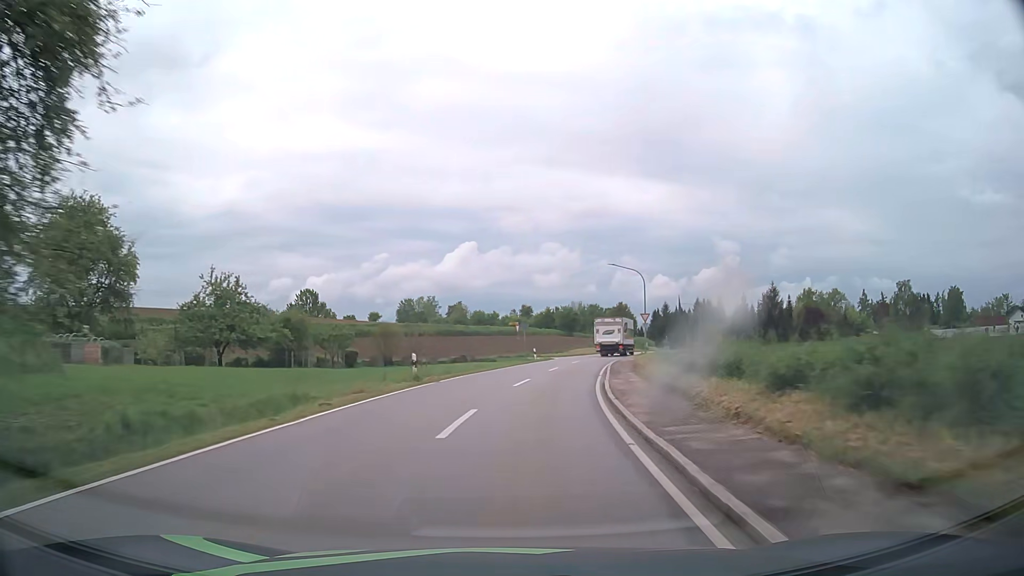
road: tertiary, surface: asphalt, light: Day
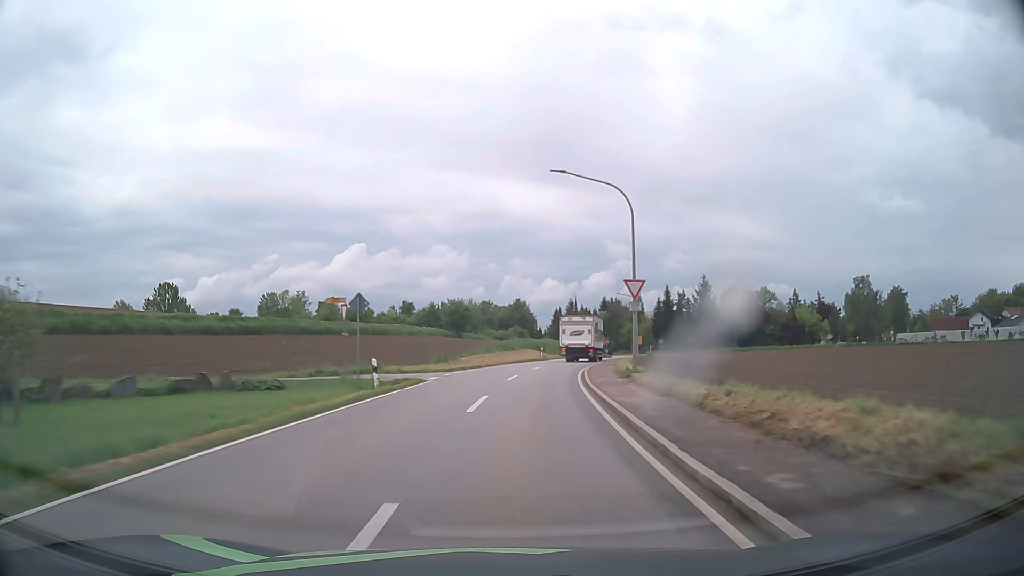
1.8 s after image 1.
(+2.7, +30.9) m; +10°
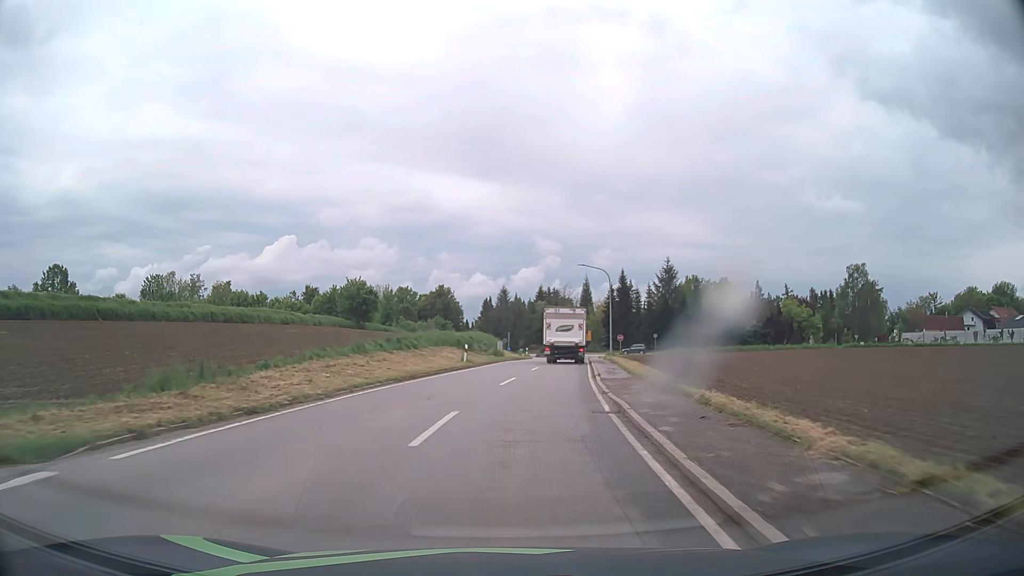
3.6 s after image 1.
(+1.6, +27.9) m; +6°
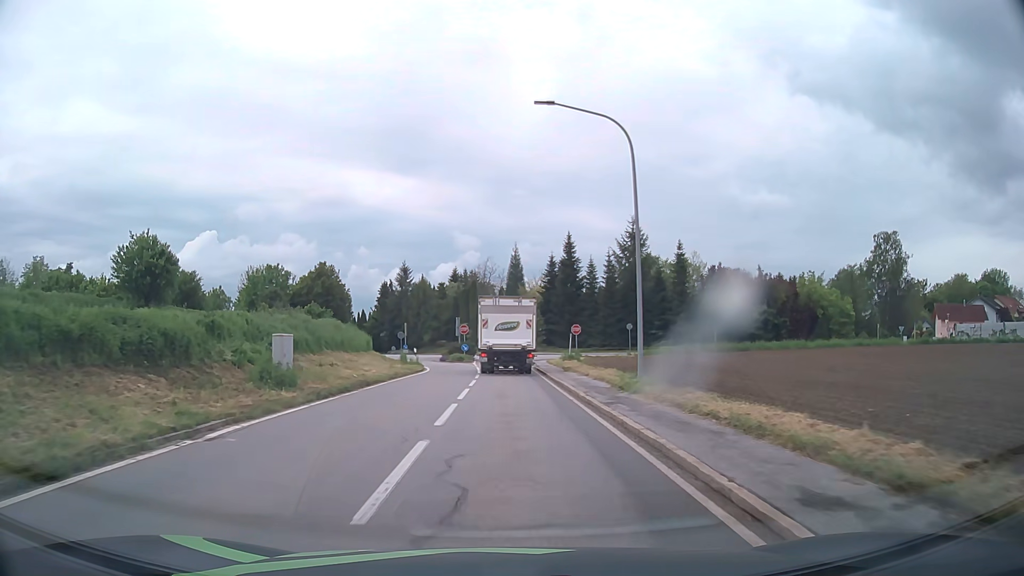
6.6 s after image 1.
(+2.9, +38.5) m; +7°
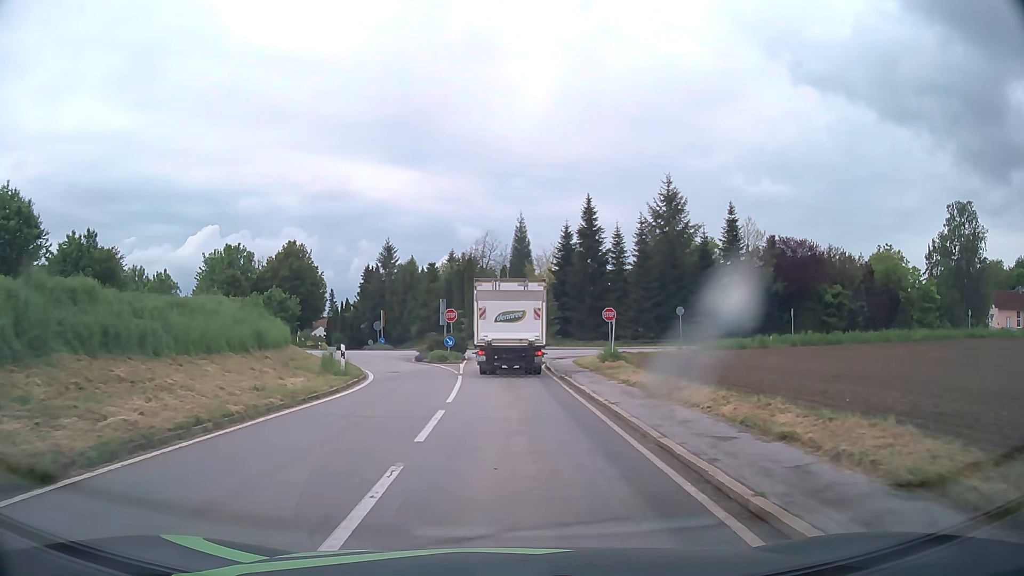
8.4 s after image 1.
(0.0, +18.9) m; 0°
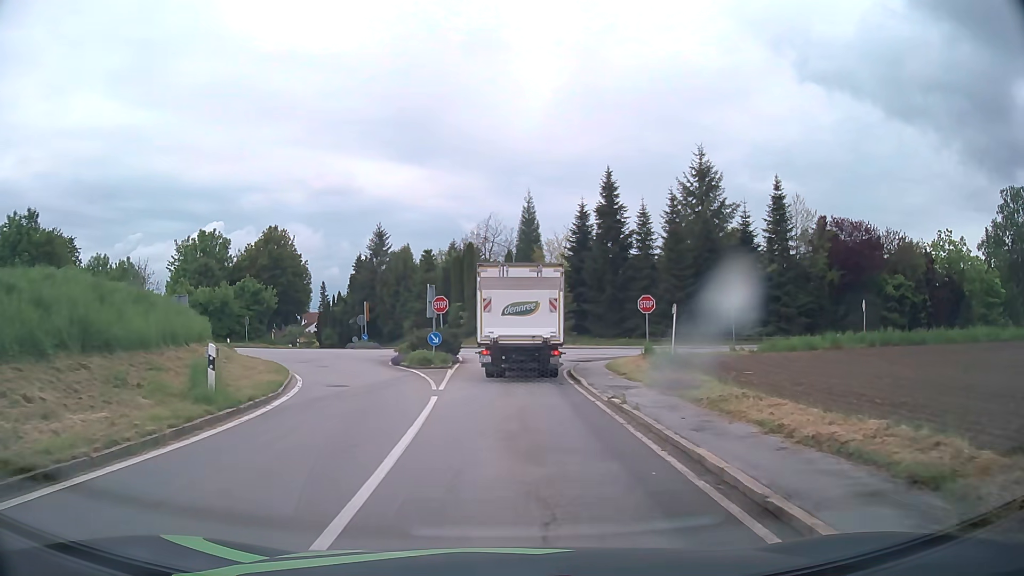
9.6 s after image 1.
(0.0, +10.5) m; 0°
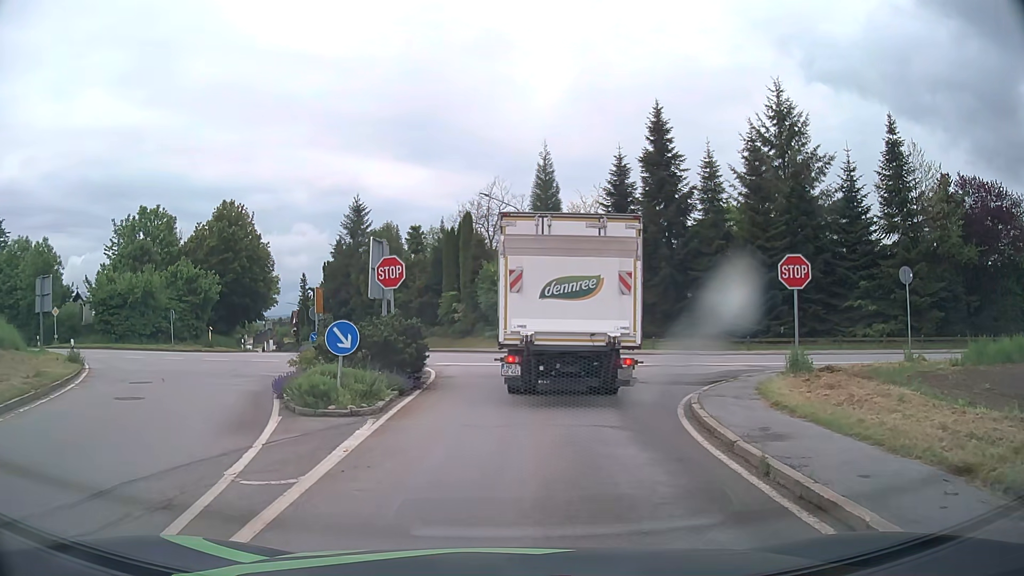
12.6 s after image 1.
(-0.1, +17.3) m; -1°
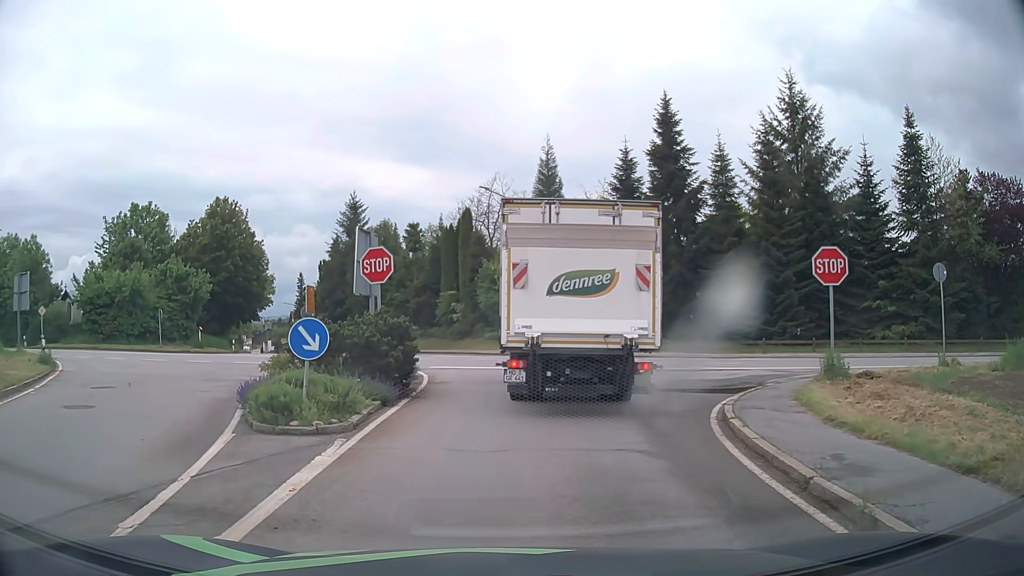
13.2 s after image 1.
(0.0, +2.0) m; 0°
(0, +10) (0, +20) (-2, +30) (-5, +39) (-10, +48) (-15, +57) (-20, +66) (-24, +75) (-28, +84) (-32, +93) m
